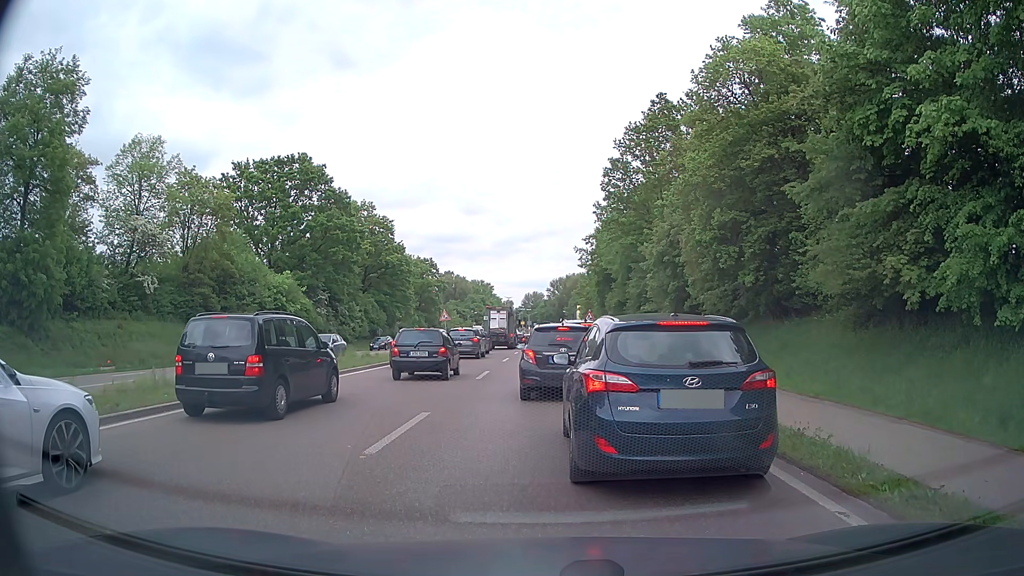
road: primary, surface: asphalt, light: Day
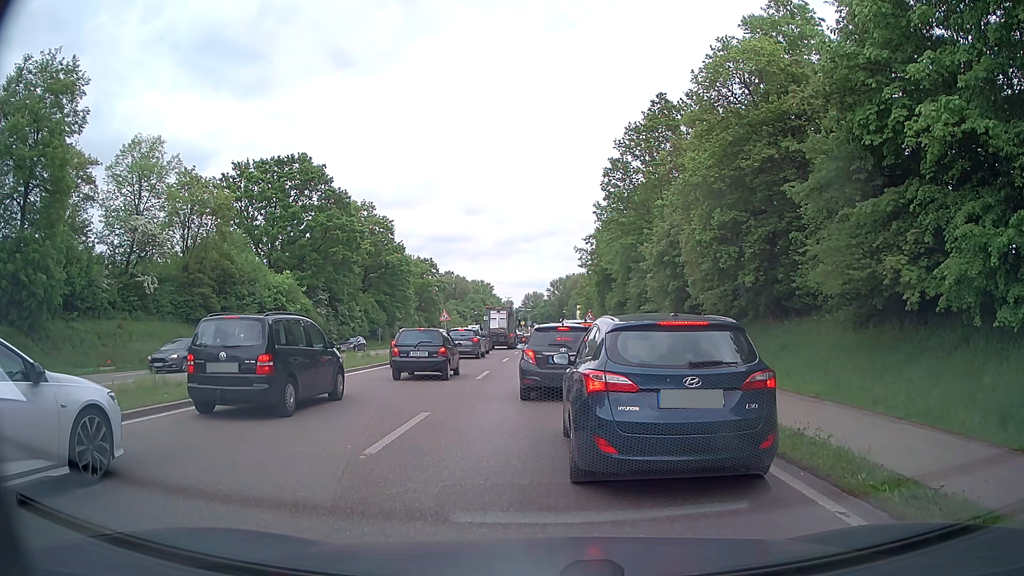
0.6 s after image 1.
(0.0, 0.0) m; 0°
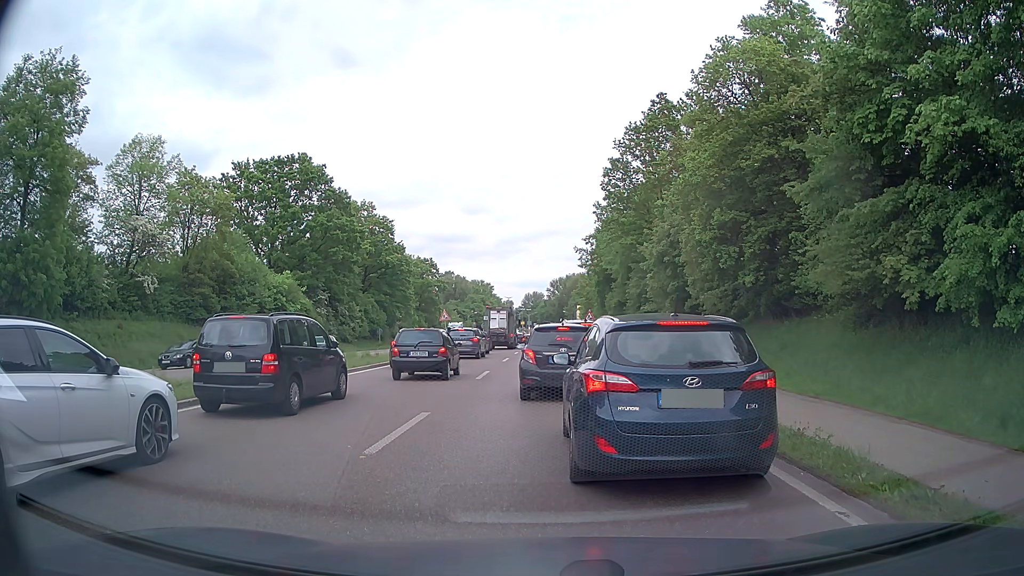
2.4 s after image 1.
(0.0, 0.0) m; 0°
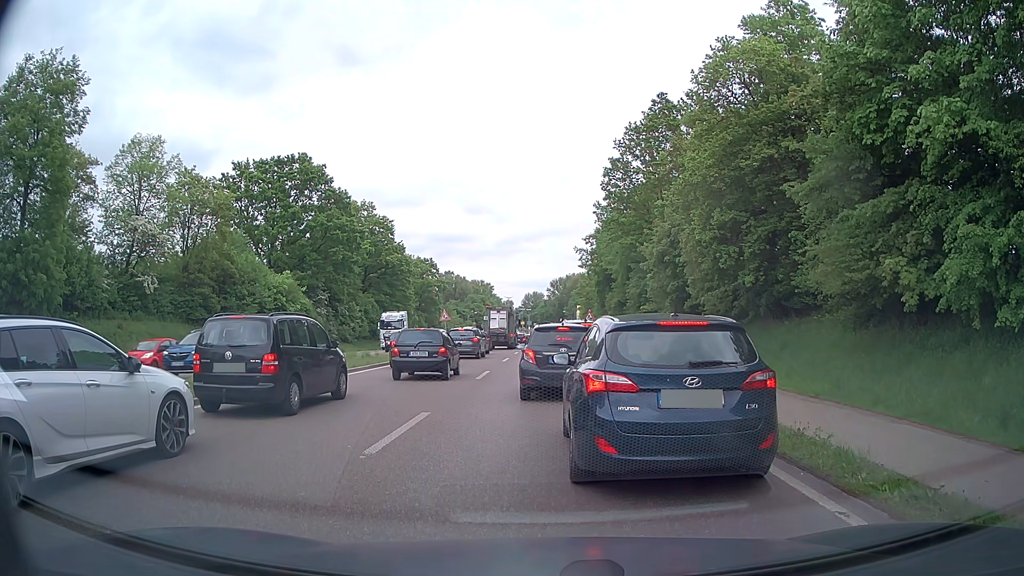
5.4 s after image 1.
(0.0, 0.0) m; 0°
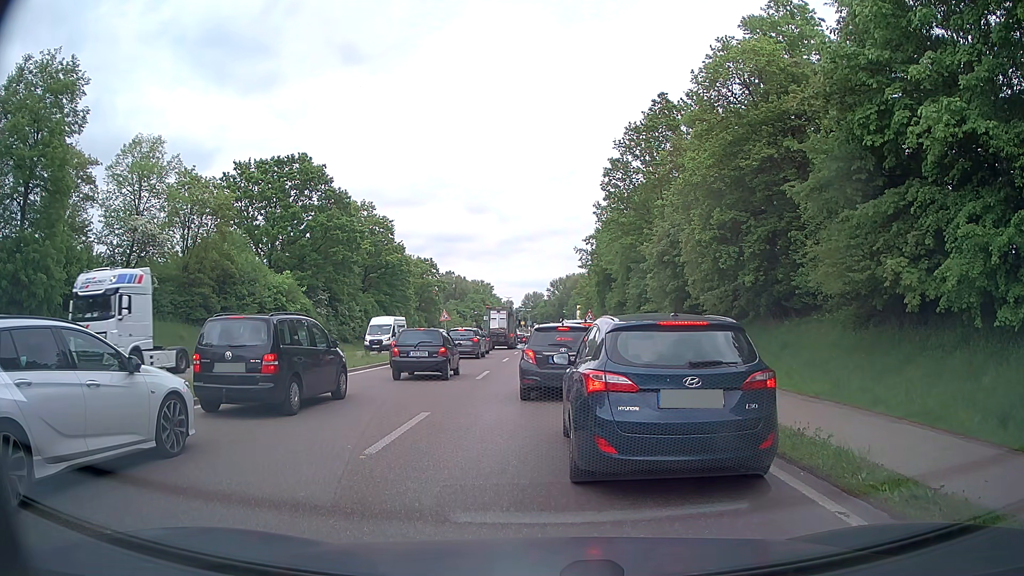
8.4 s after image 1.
(0.0, 0.0) m; 0°
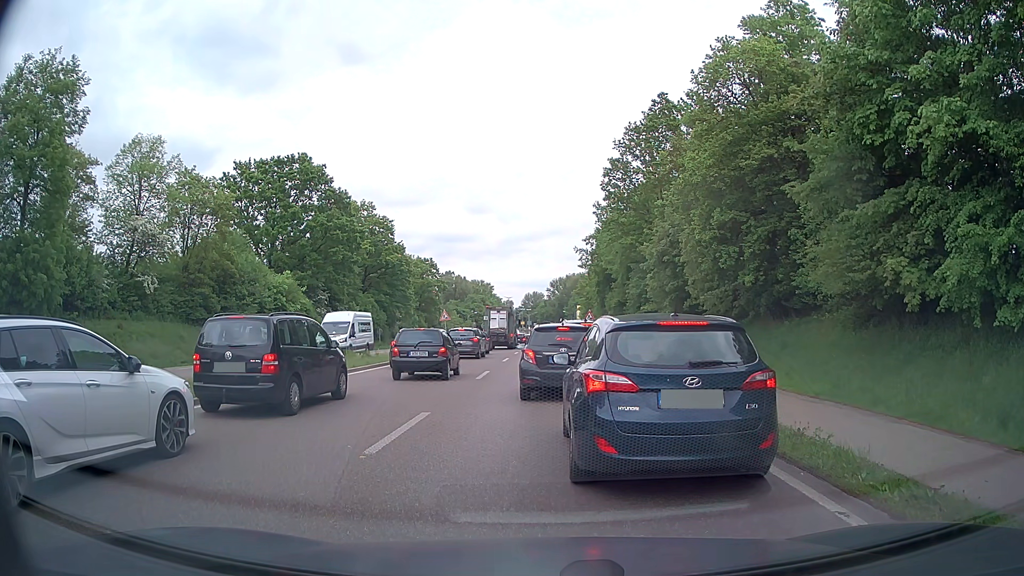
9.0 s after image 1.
(0.0, 0.0) m; 0°
